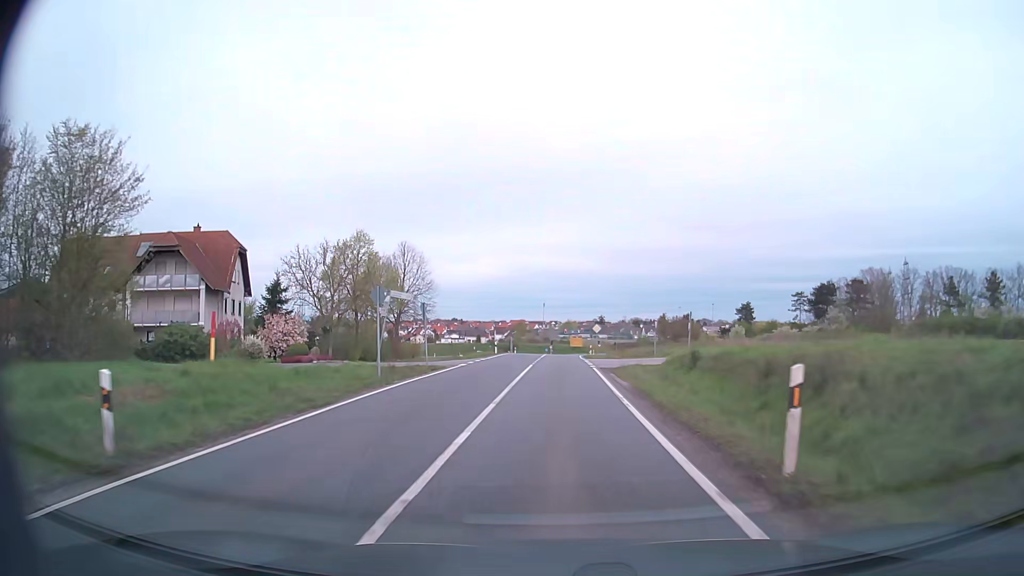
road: secondary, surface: asphalt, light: Day
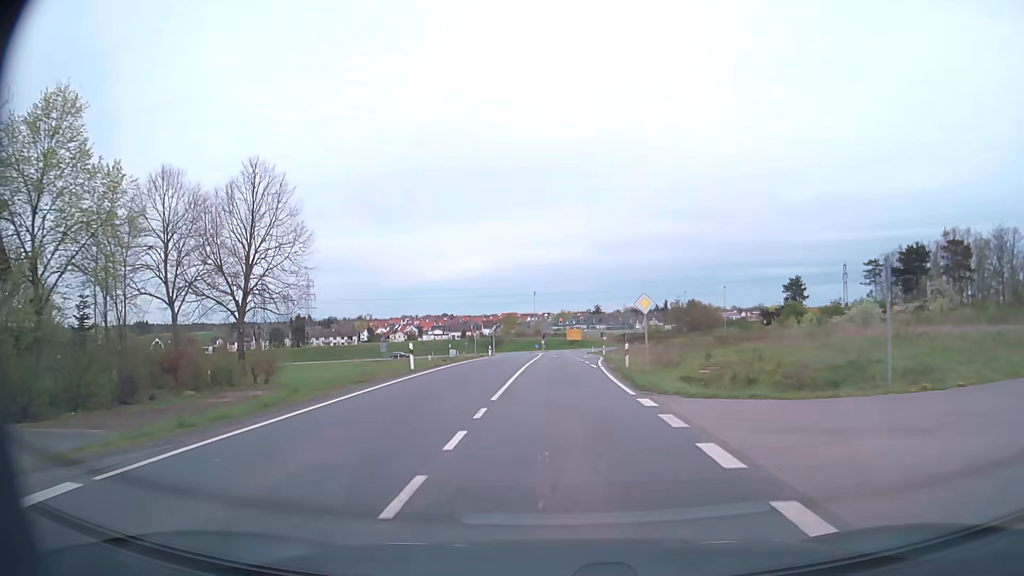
(+0.2, +35.6) m; 0°
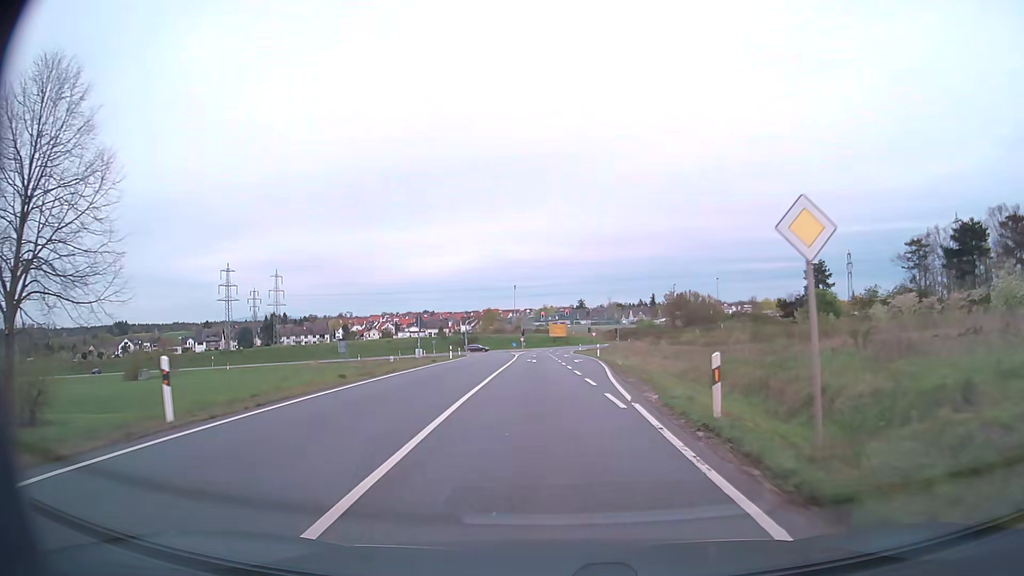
(+0.3, +17.7) m; +2°
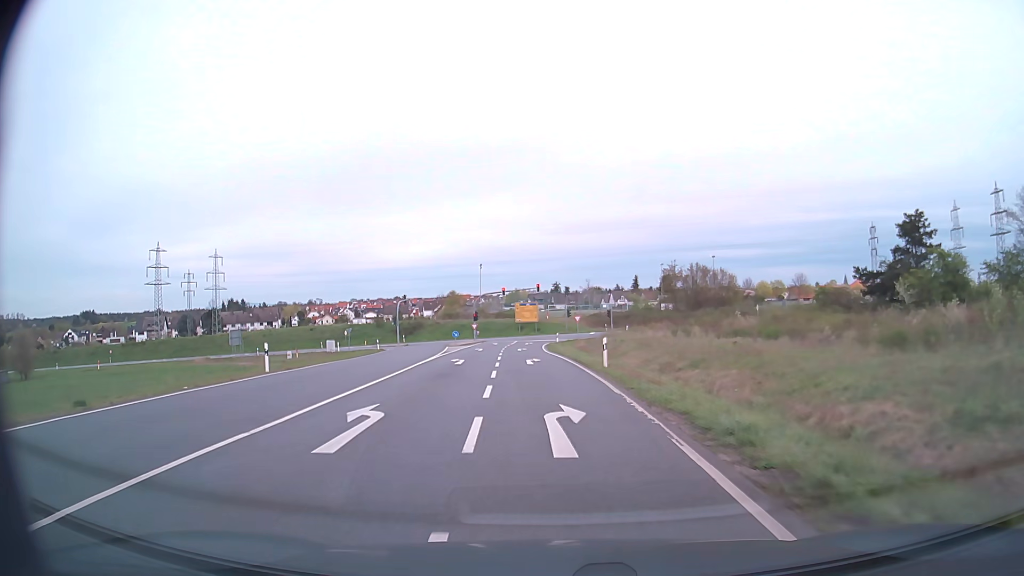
(+0.8, +34.7) m; +2°
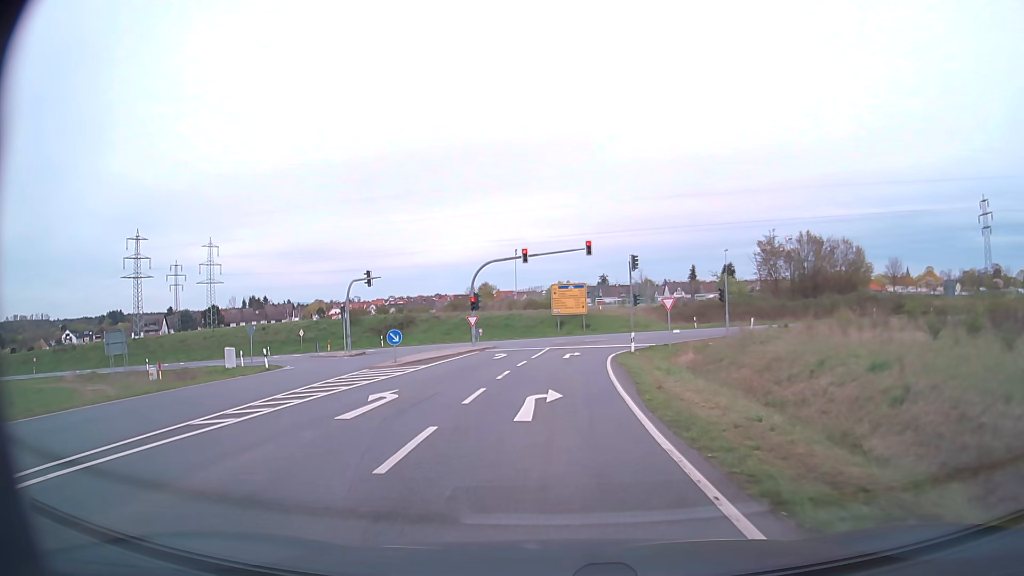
(-1.2, +36.6) m; -4°
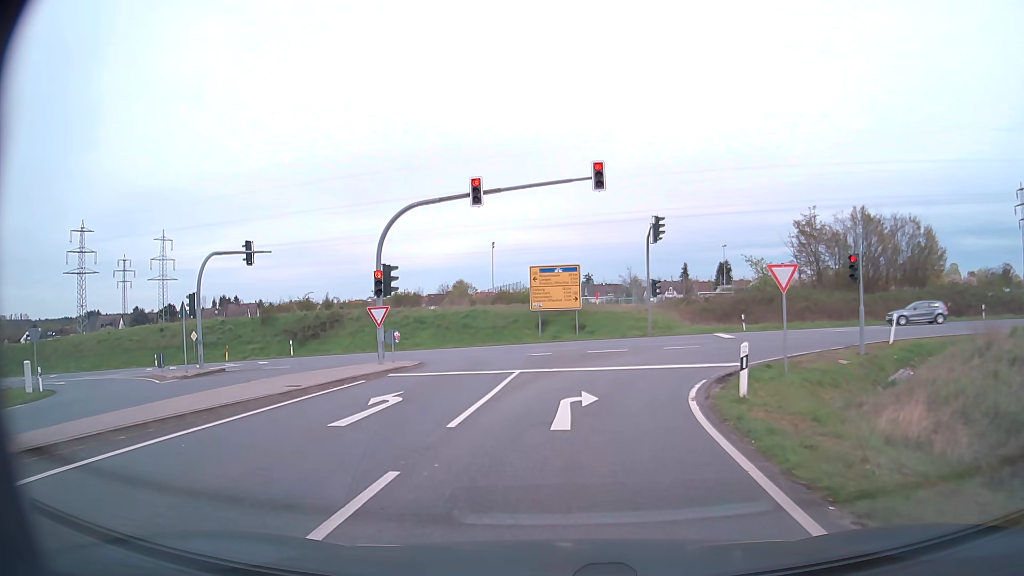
(+0.1, +20.7) m; +2°
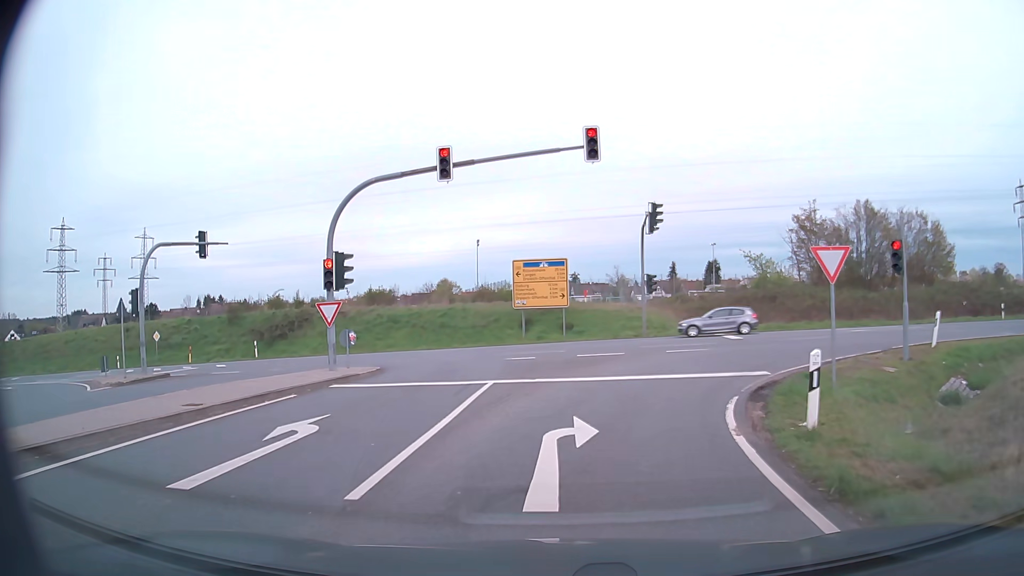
(0.0, +3.9) m; +1°
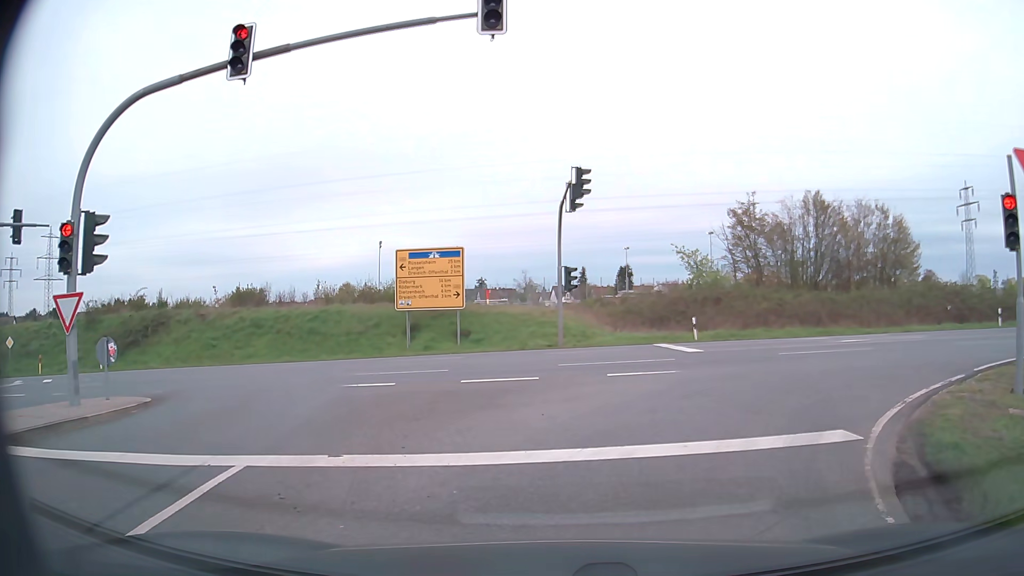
(+0.5, +8.4) m; +8°
(+2, +10) (+9, +16) (+19, +18) (+29, +18) (+39, +18) (+49, +18) (+59, +18) (+69, +18) (+79, +18) (+89, +18) m
